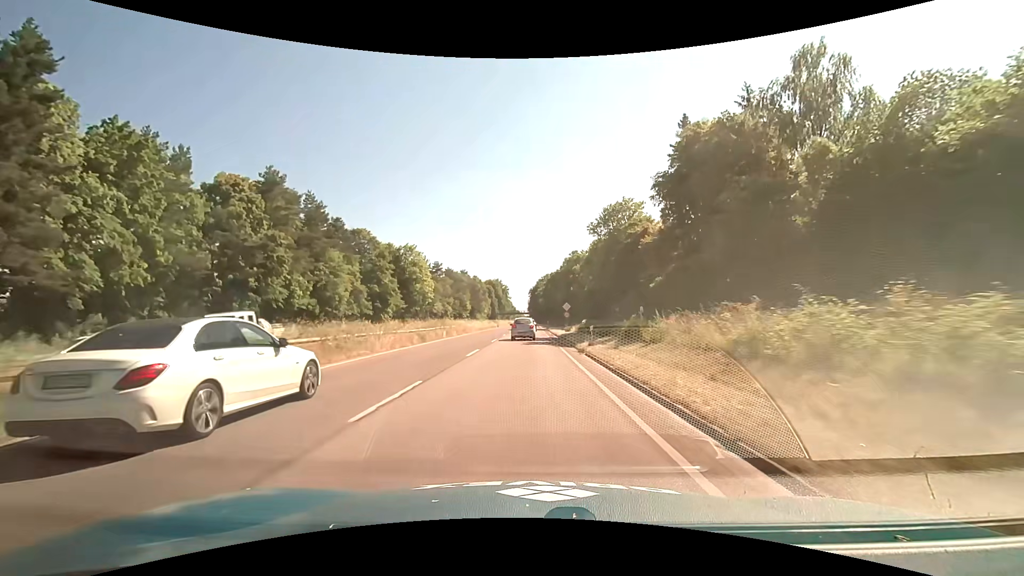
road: trunk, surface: asphalt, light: Day
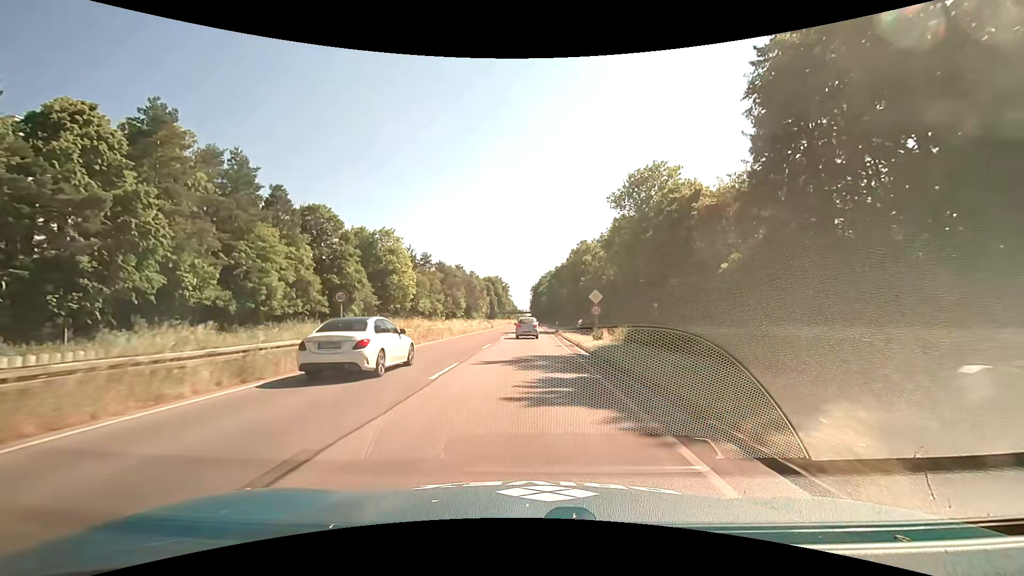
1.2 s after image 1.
(0.0, +19.6) m; 0°
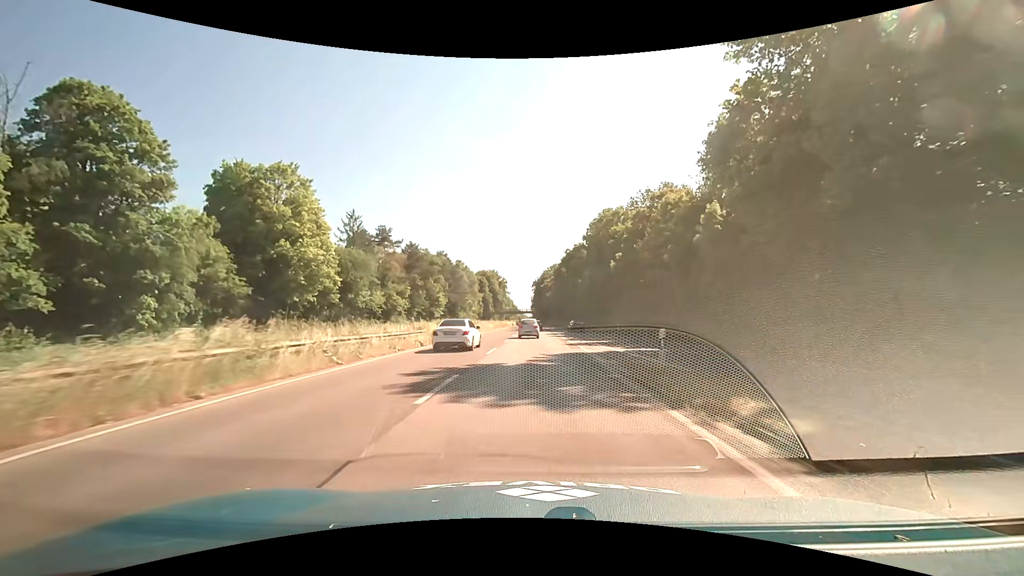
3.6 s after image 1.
(-0.2, +39.4) m; 0°
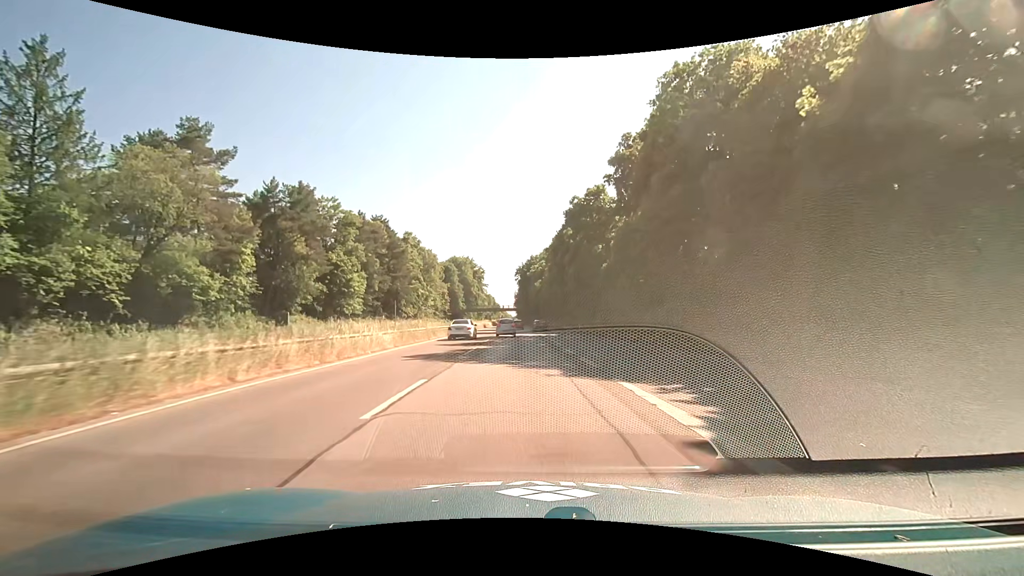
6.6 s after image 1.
(+0.6, +49.4) m; +2°
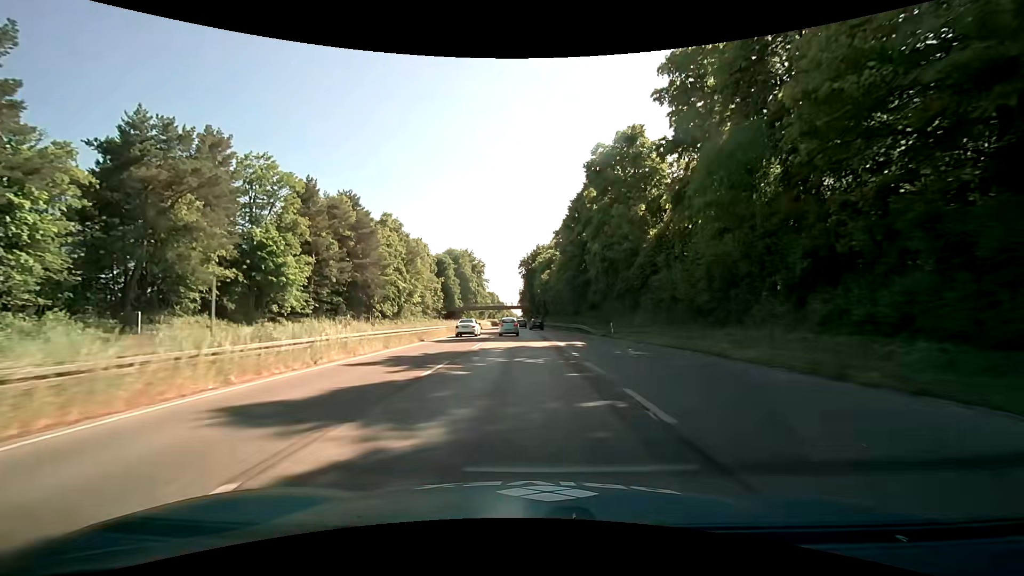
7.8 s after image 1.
(0.0, +19.9) m; 0°
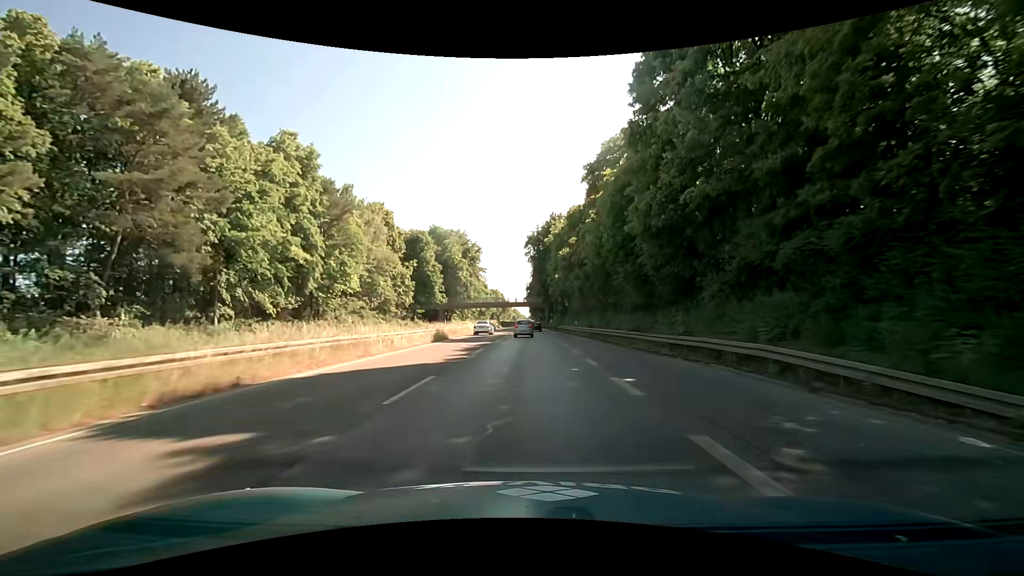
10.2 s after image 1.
(-0.4, +39.8) m; 0°
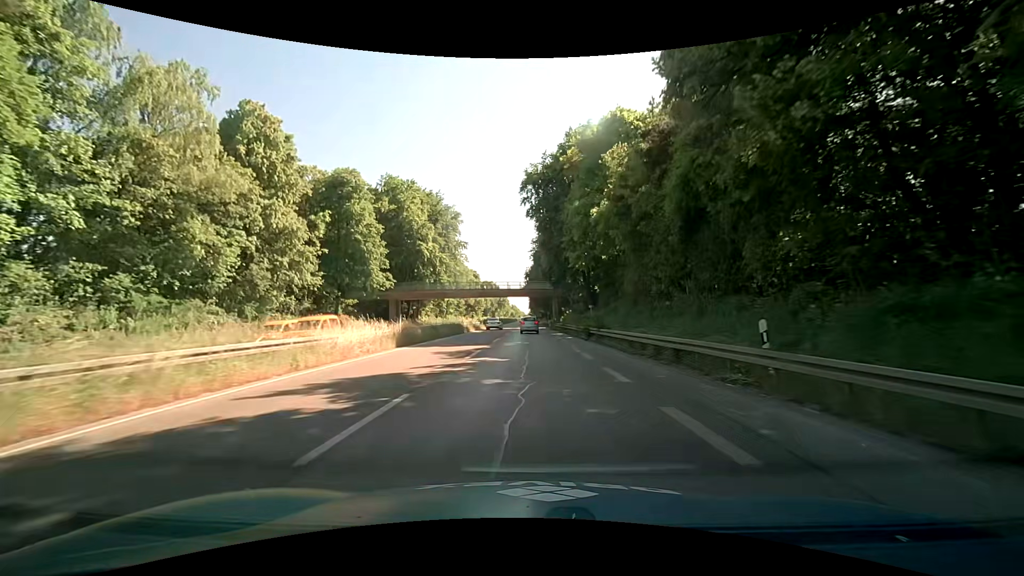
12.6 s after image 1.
(-0.5, +39.4) m; -1°
